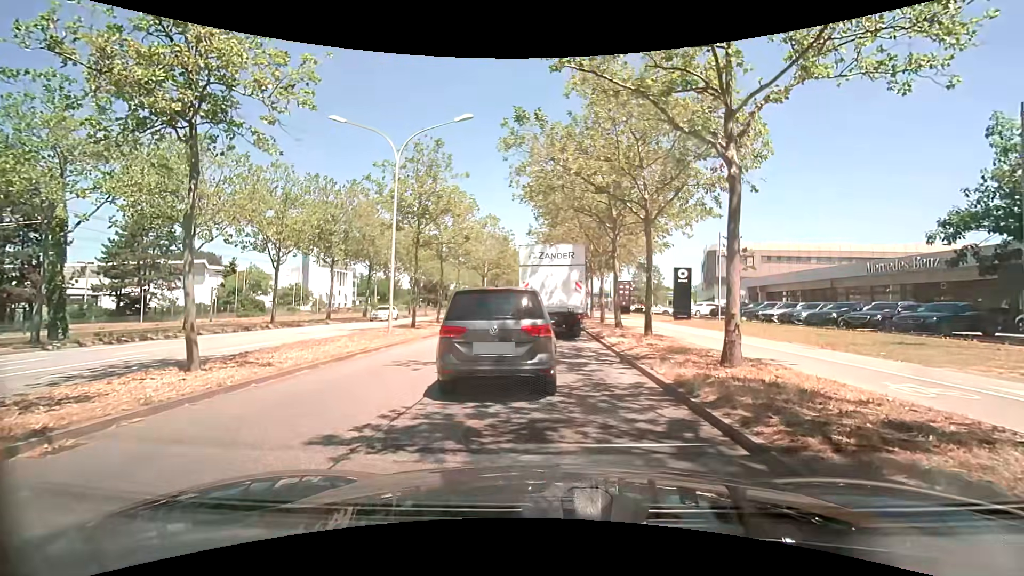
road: primary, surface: asphalt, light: Day
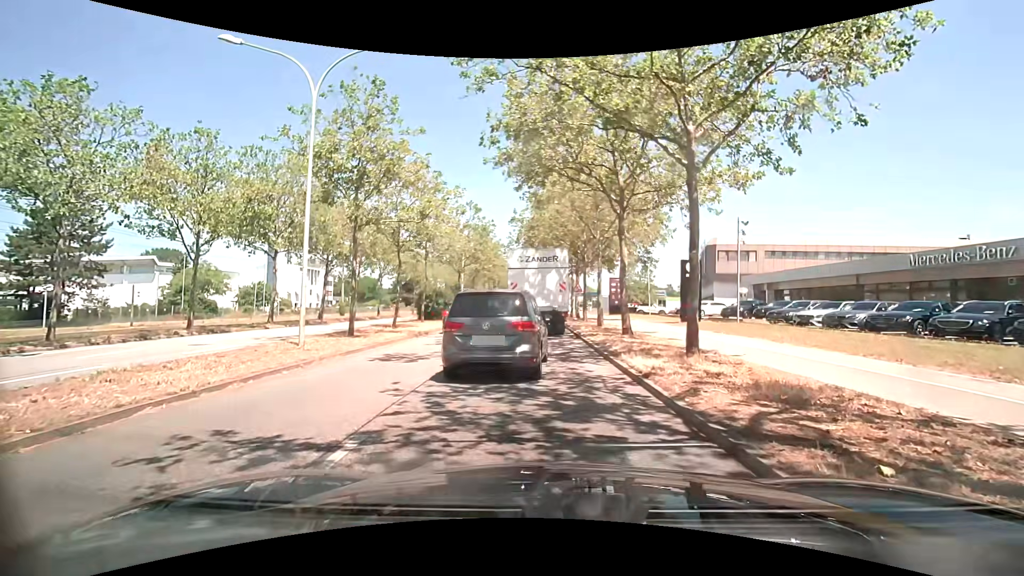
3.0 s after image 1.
(+0.1, +6.8) m; +1°
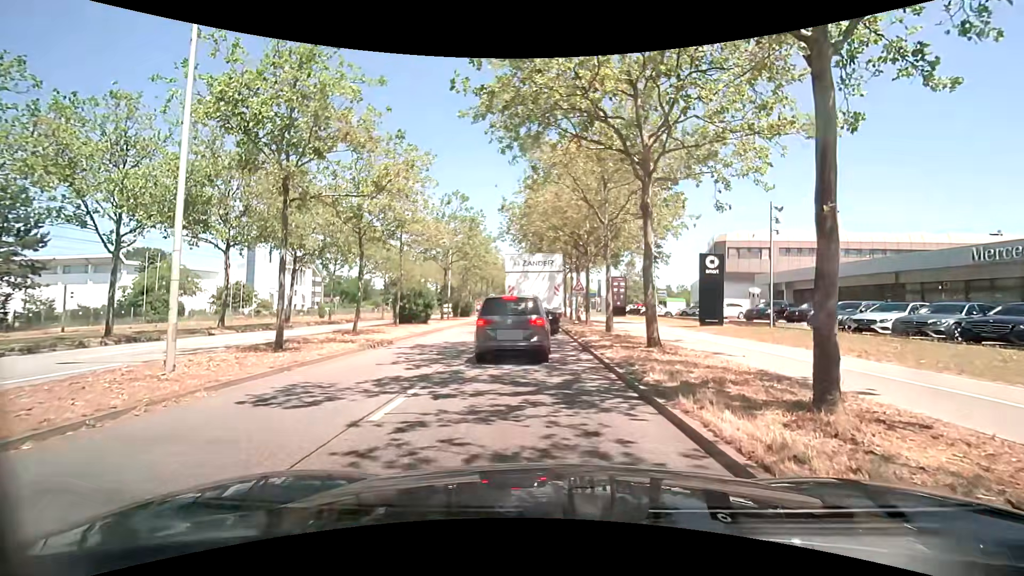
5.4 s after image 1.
(+0.1, +5.2) m; 0°
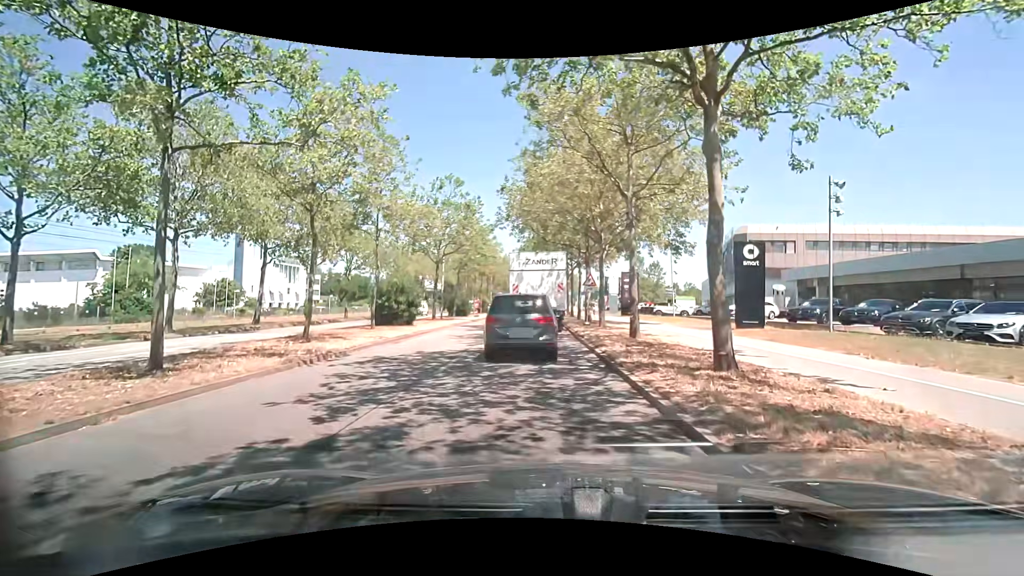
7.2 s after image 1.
(+0.1, +5.0) m; -1°
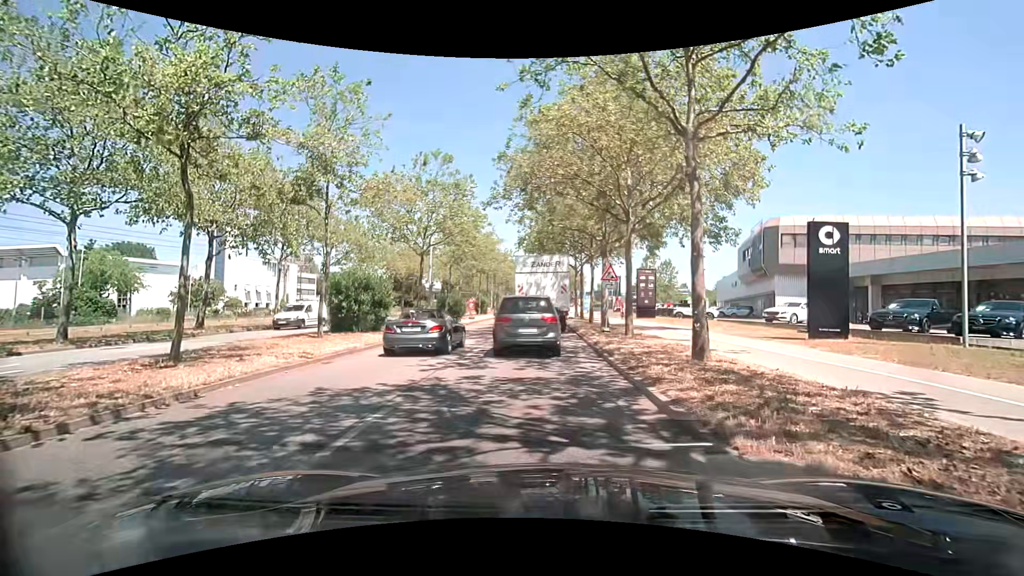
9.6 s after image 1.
(+0.1, +6.4) m; +1°
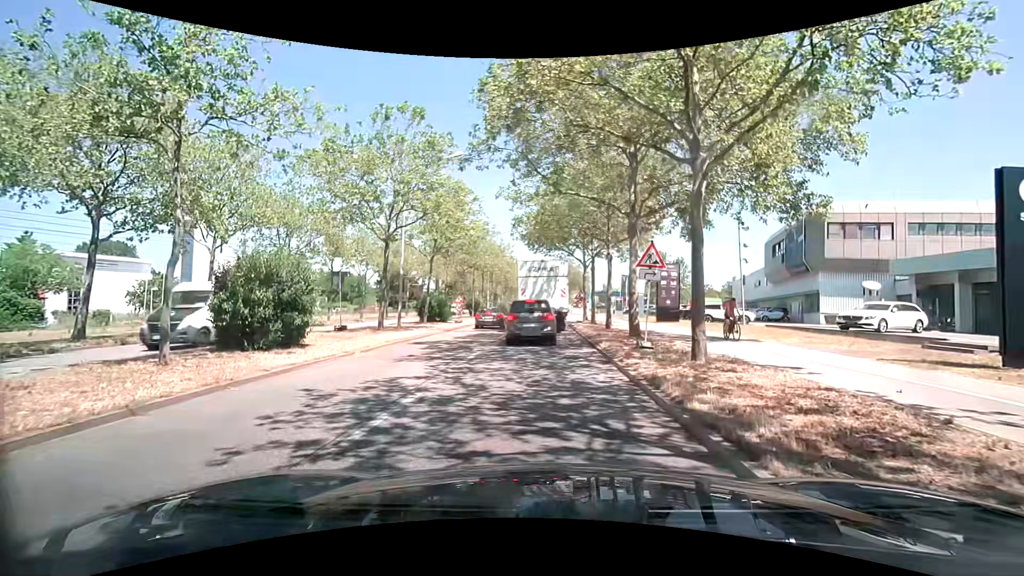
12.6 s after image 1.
(+0.1, +7.9) m; +1°
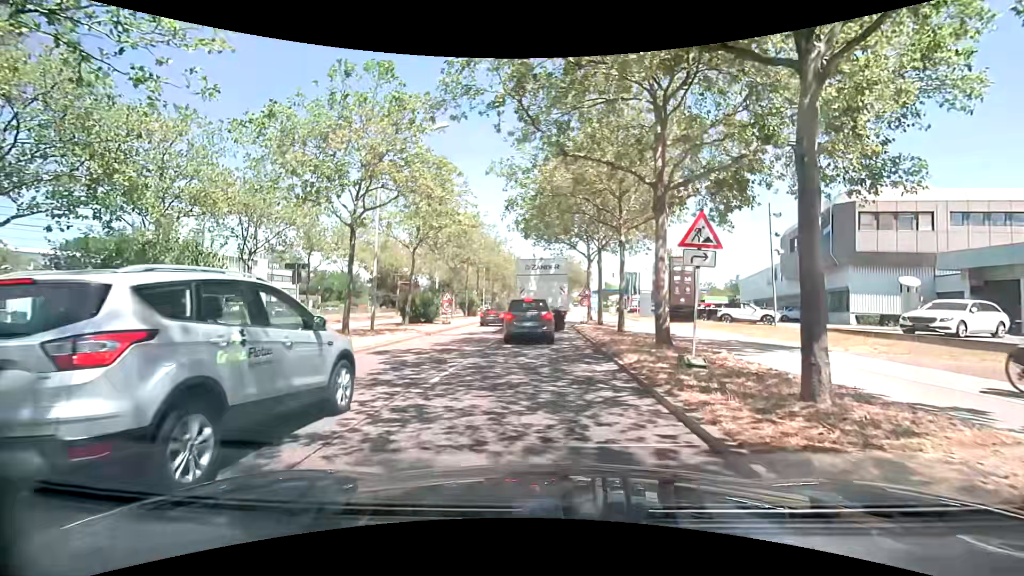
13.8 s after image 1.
(0.0, +4.4) m; 0°
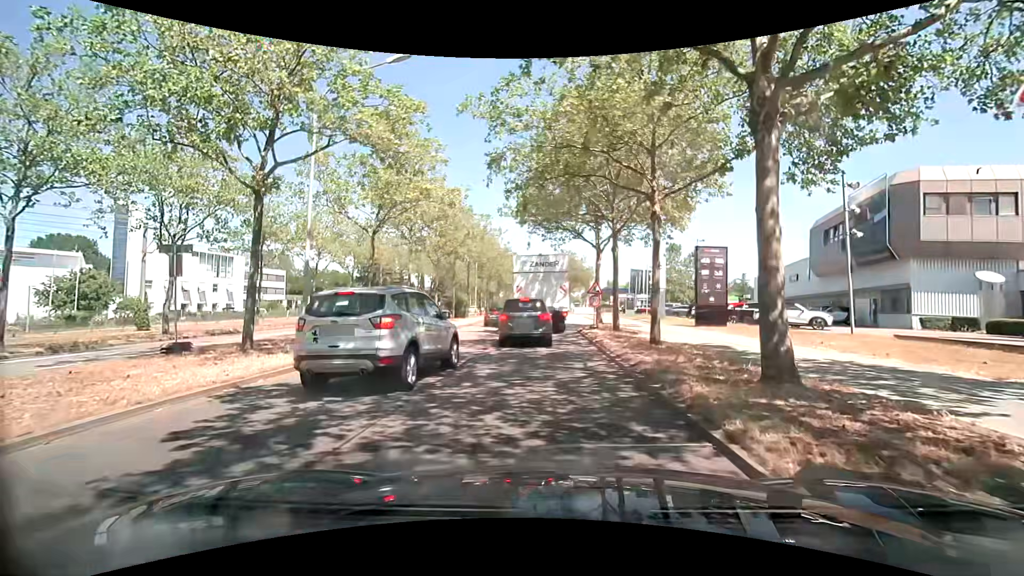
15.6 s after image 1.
(0.0, +6.7) m; -1°
